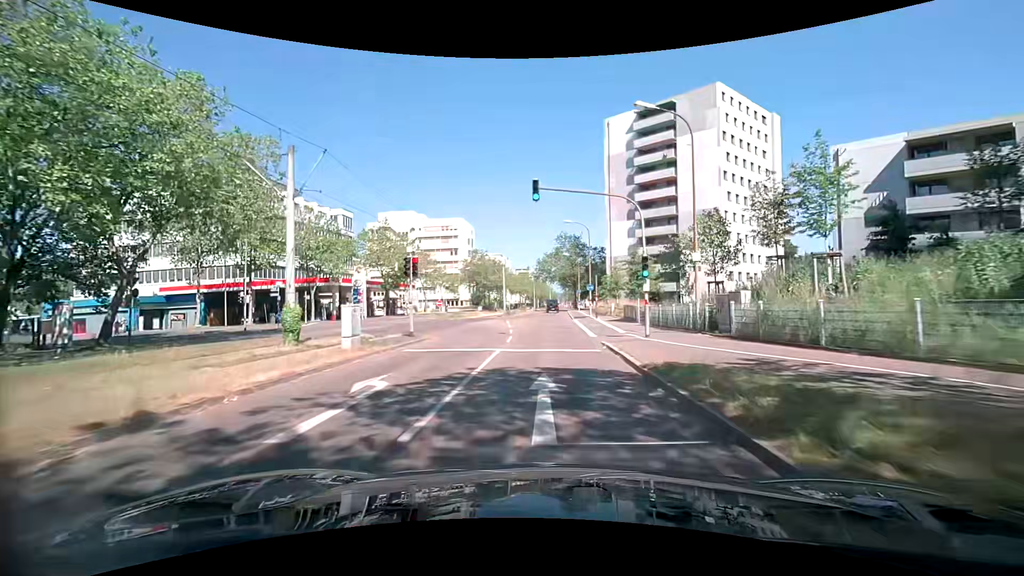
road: tertiary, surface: asphalt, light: Day
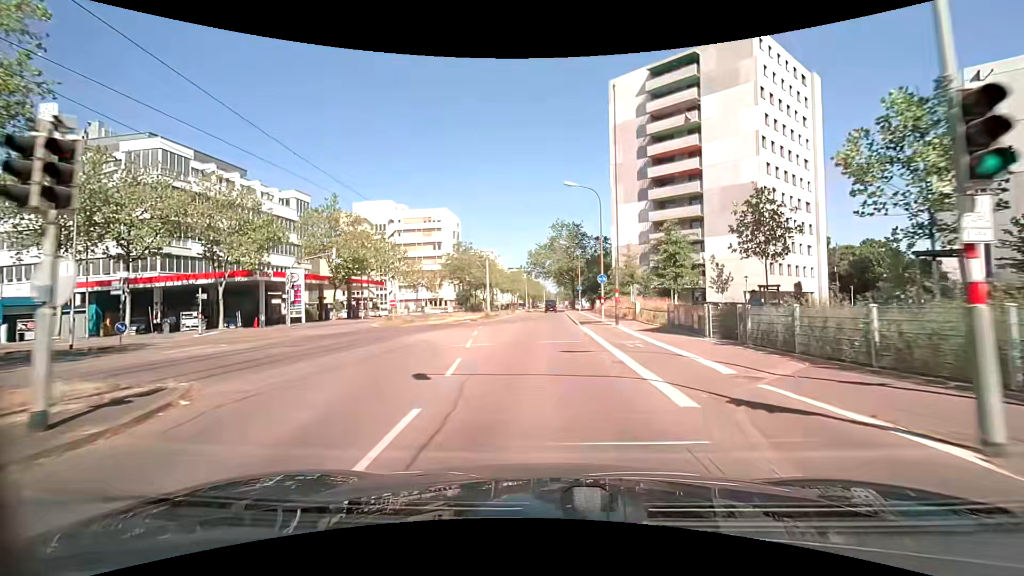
(+0.1, +14.7) m; 0°
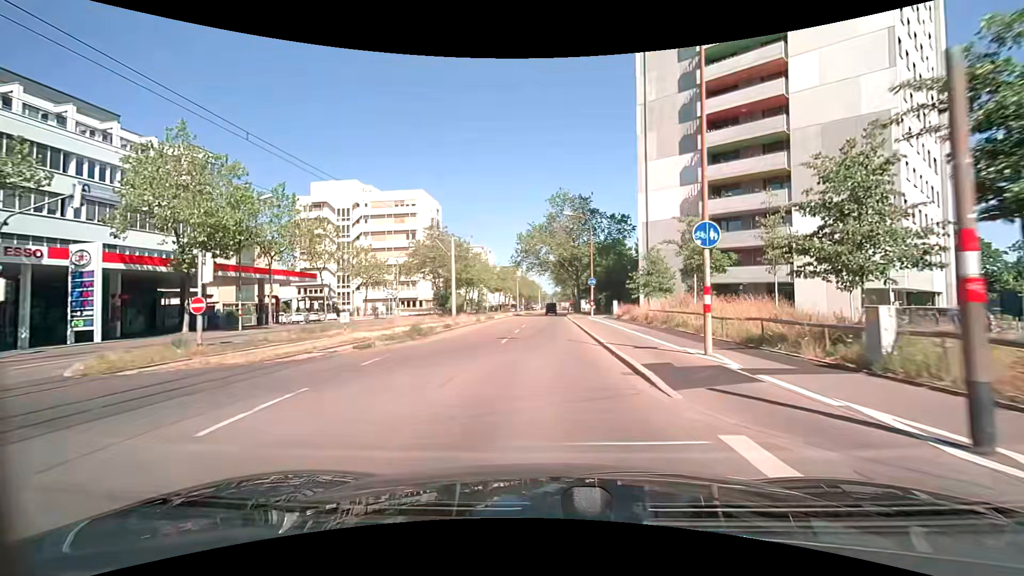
(+0.3, +21.9) m; +1°
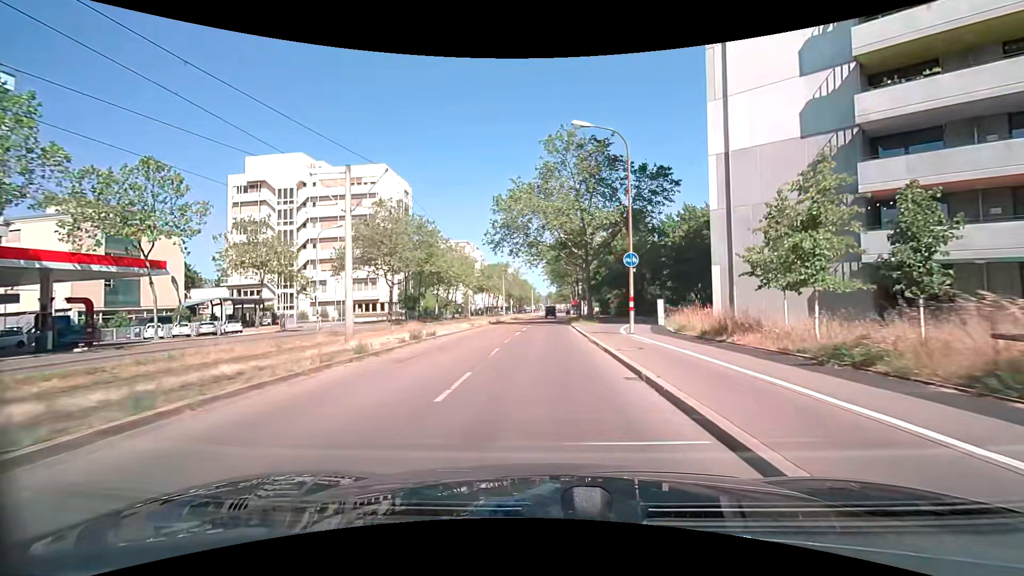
(+0.1, +22.0) m; +1°
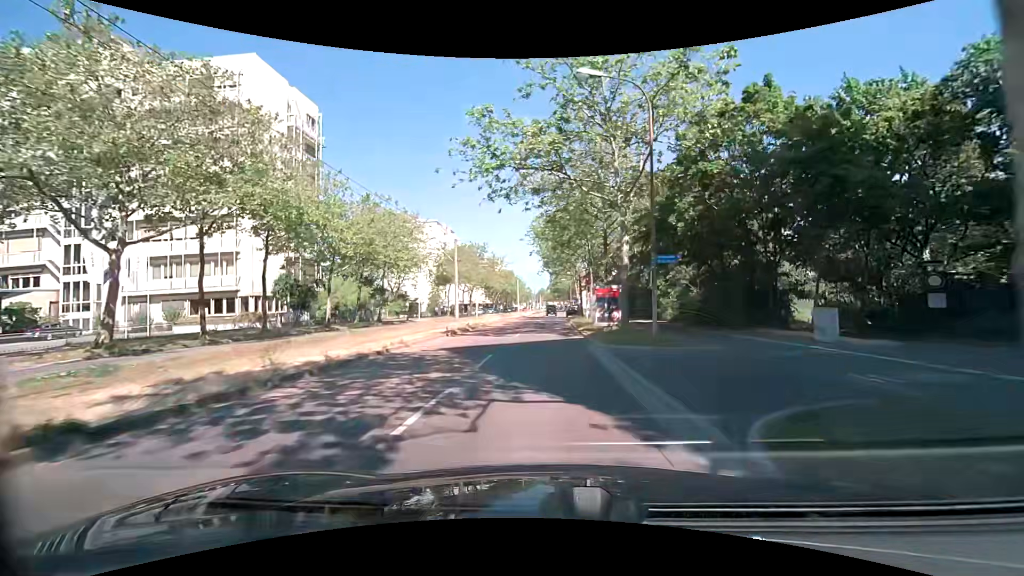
(+0.2, +37.6) m; +1°
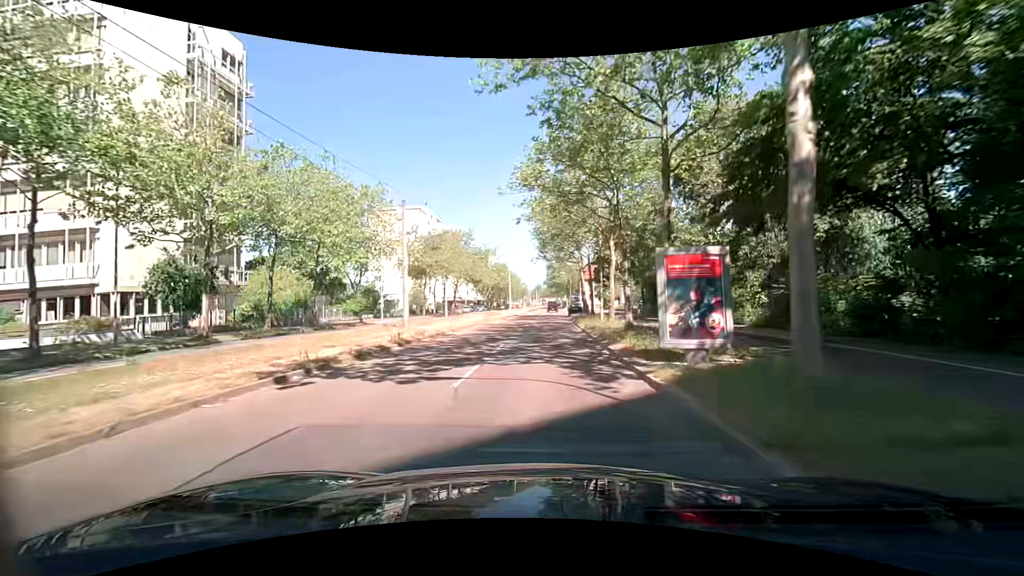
(+0.1, +15.1) m; +1°
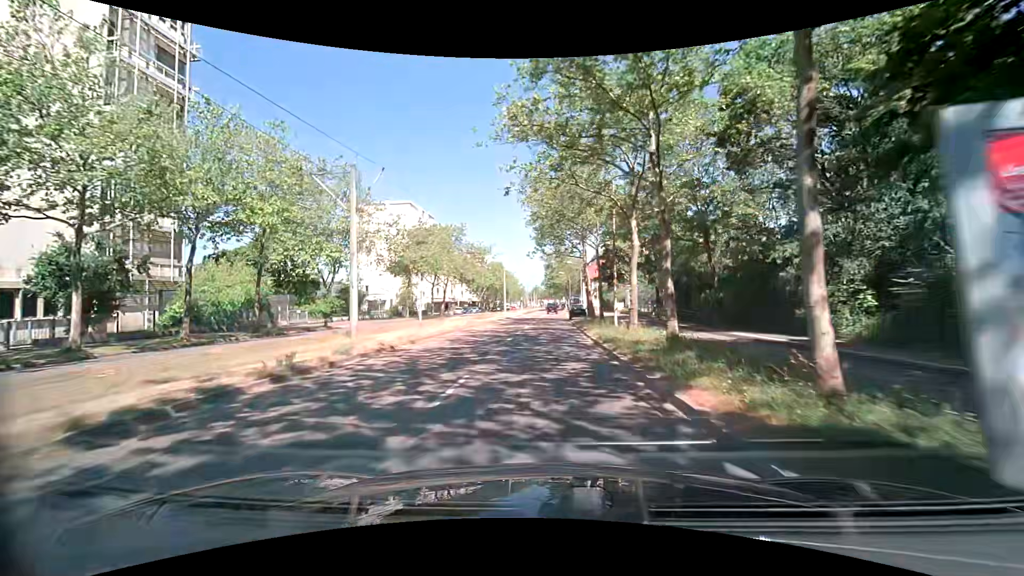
(0.0, +7.5) m; -1°
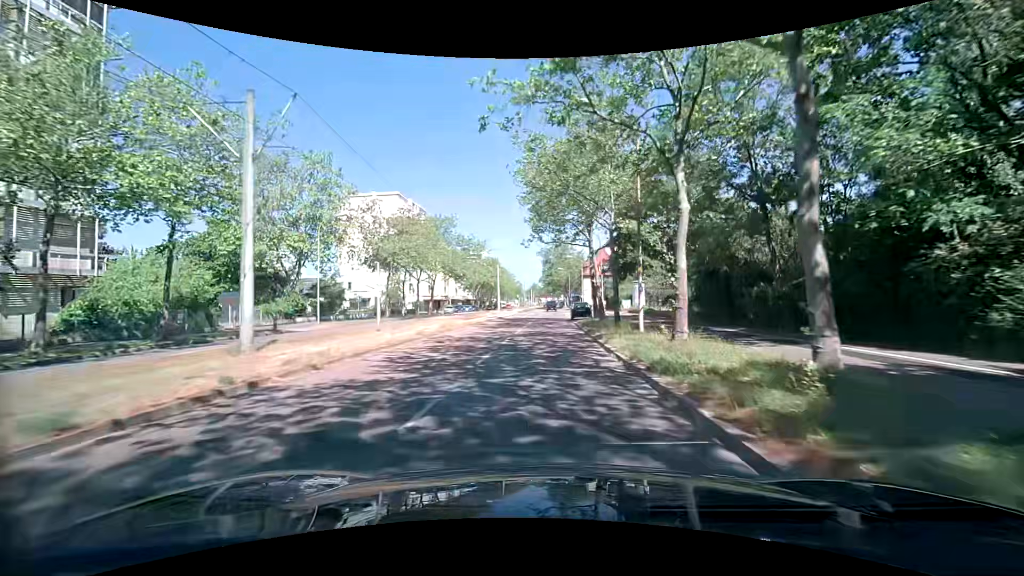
(+0.1, +7.5) m; +1°
(0, +10) (0, +20) (0, +30) (0, +40) (+1, +50) (+1, +60) (+1, +70) (+2, +80) (+2, +90) (+2, +100) m
